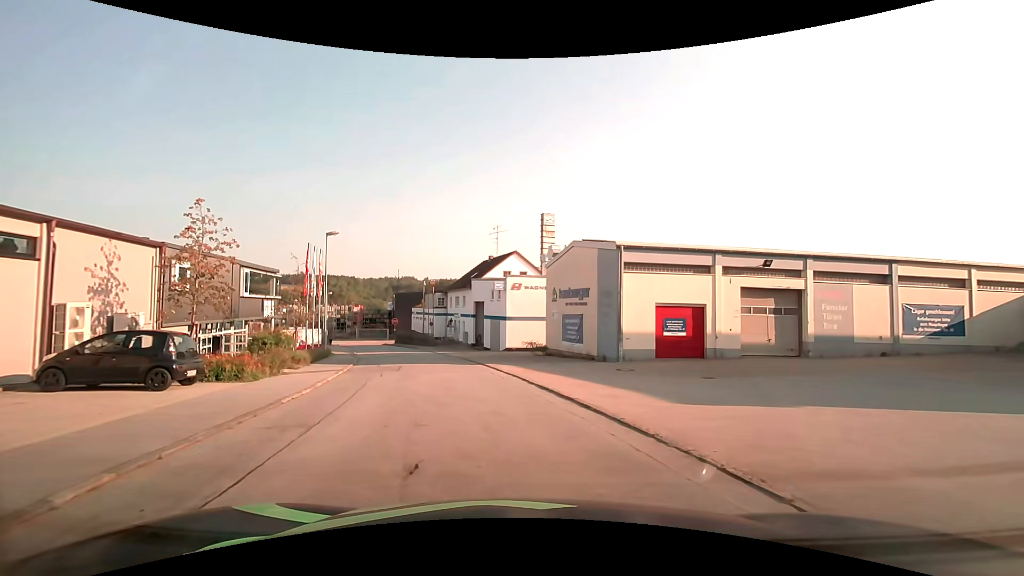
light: Day
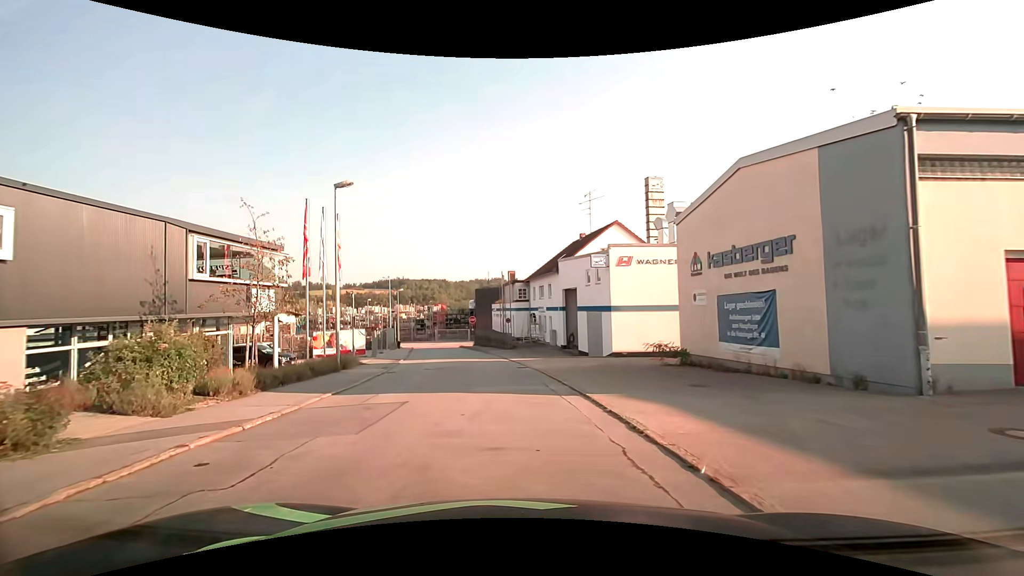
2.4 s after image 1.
(-1.1, +12.7) m; -11°
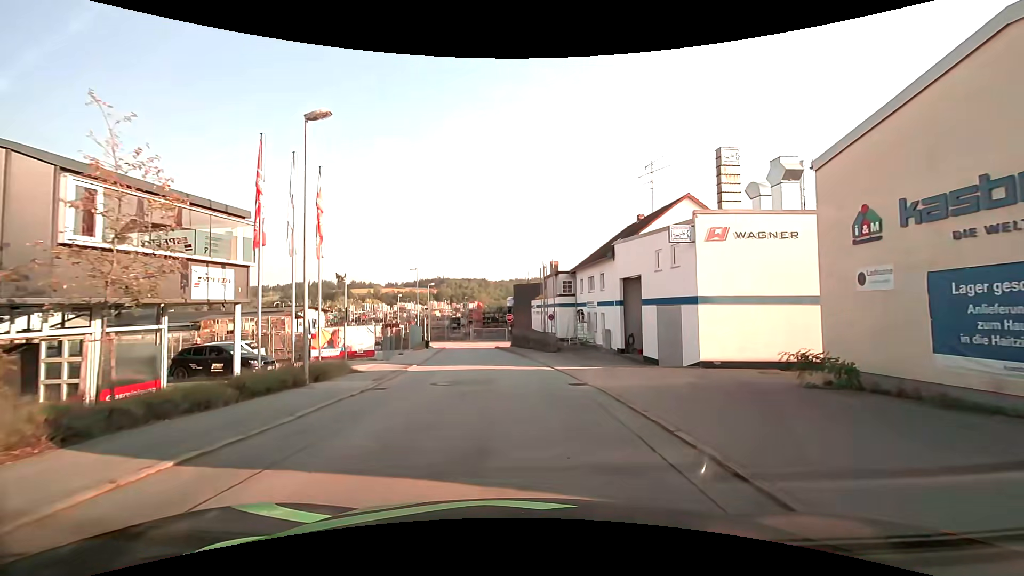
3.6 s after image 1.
(-0.4, +7.2) m; -4°
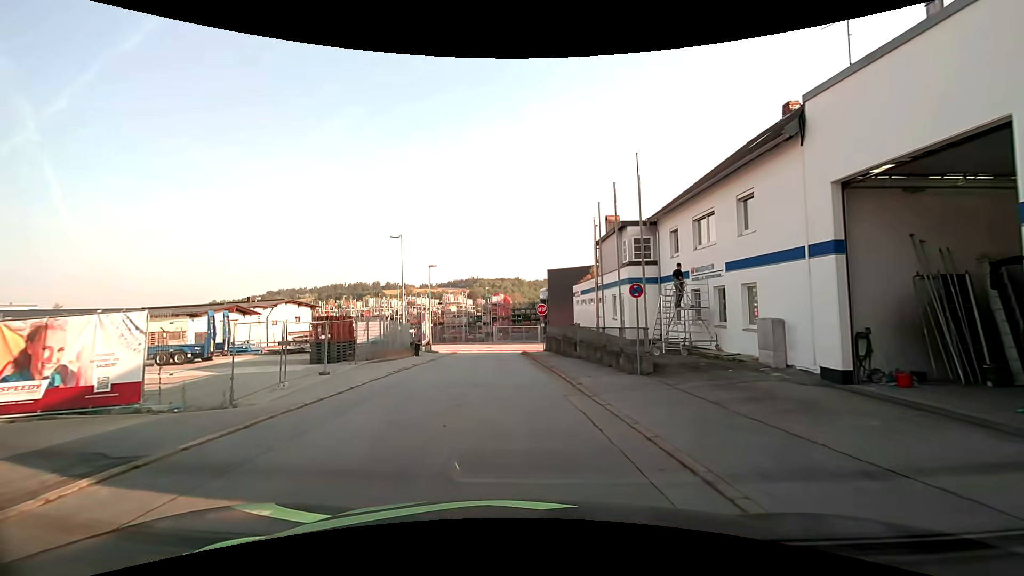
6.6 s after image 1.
(-0.6, +18.6) m; -5°
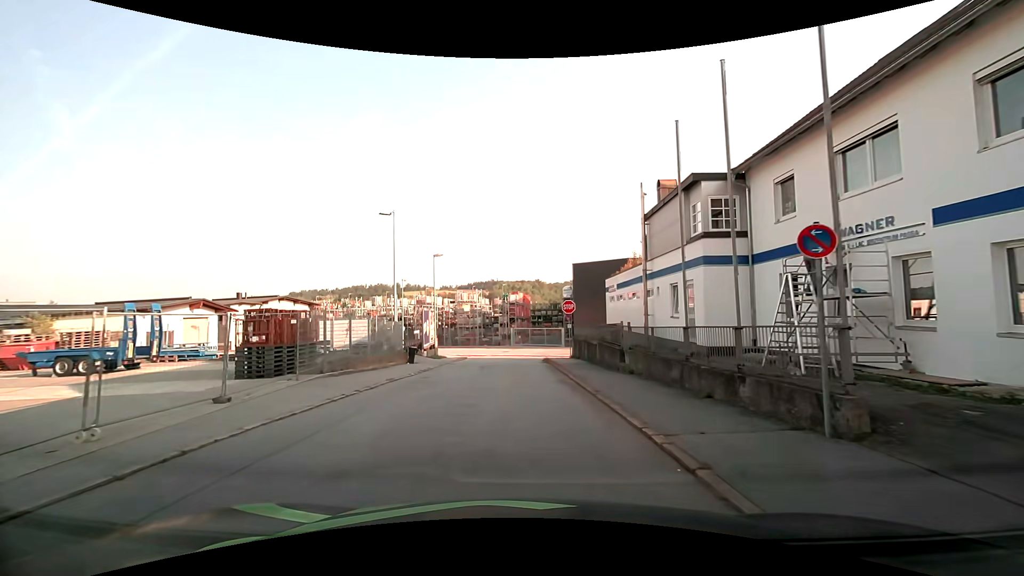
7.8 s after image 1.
(-0.2, +7.5) m; -2°
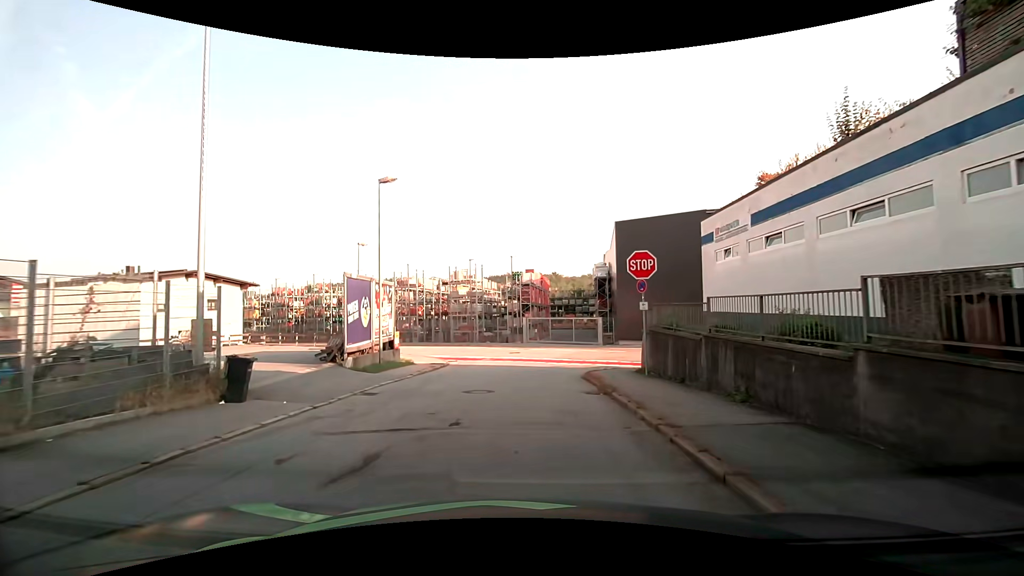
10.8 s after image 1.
(-0.4, +17.9) m; -2°
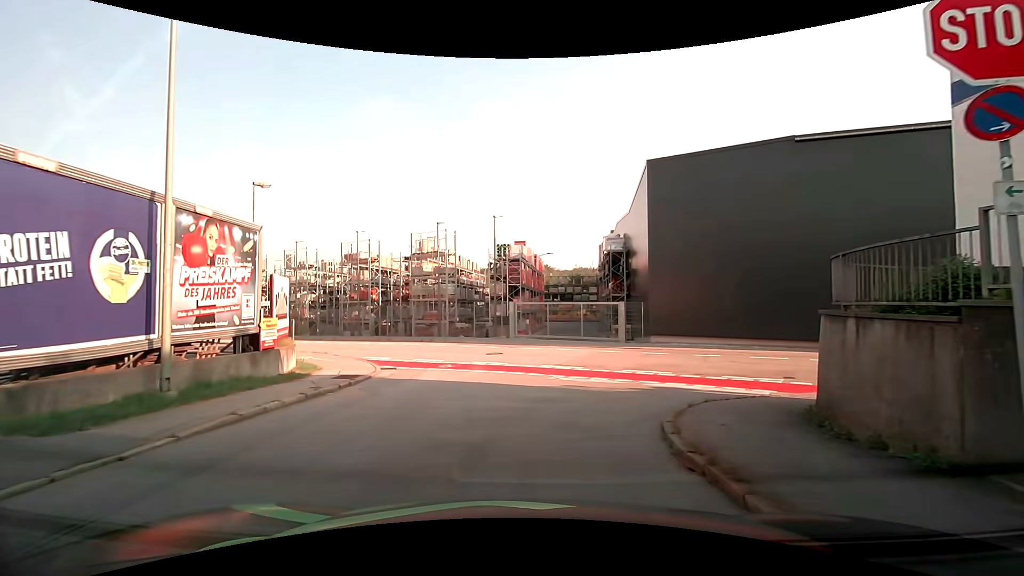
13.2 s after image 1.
(0.0, +11.9) m; +1°
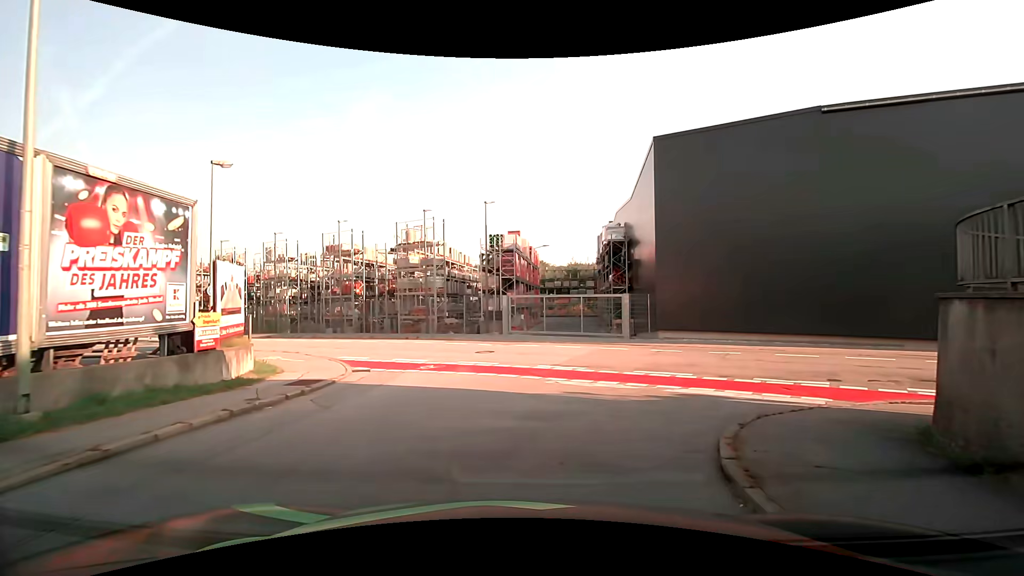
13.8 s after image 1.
(0.0, +2.3) m; 0°
